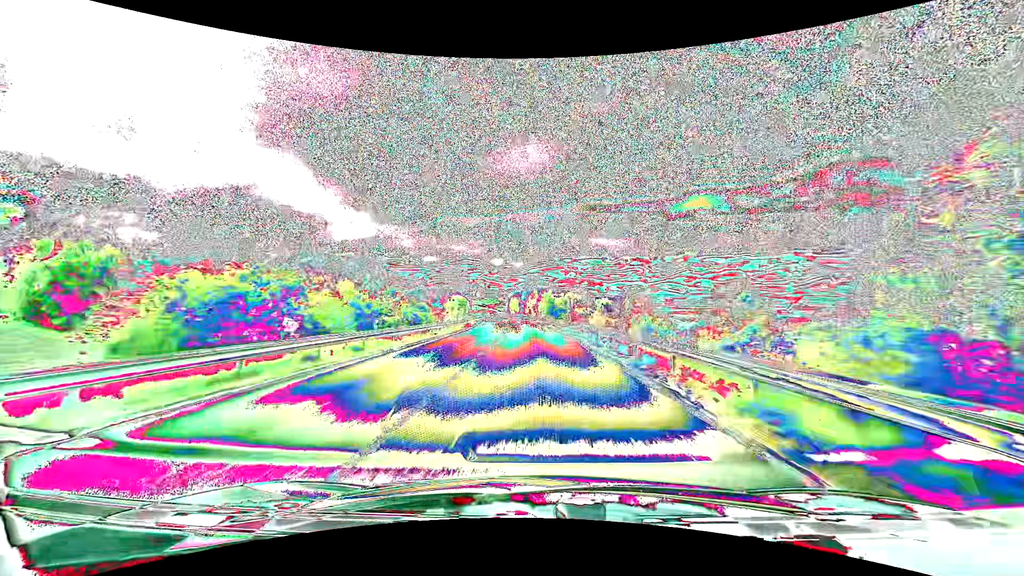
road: primary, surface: asphalt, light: Day
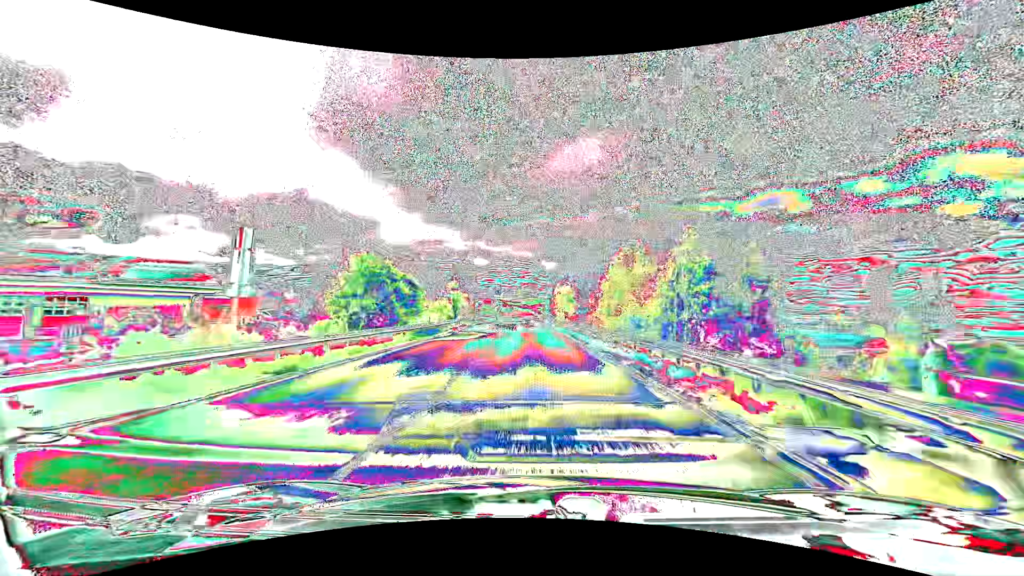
(-3.6, +80.7) m; -6°
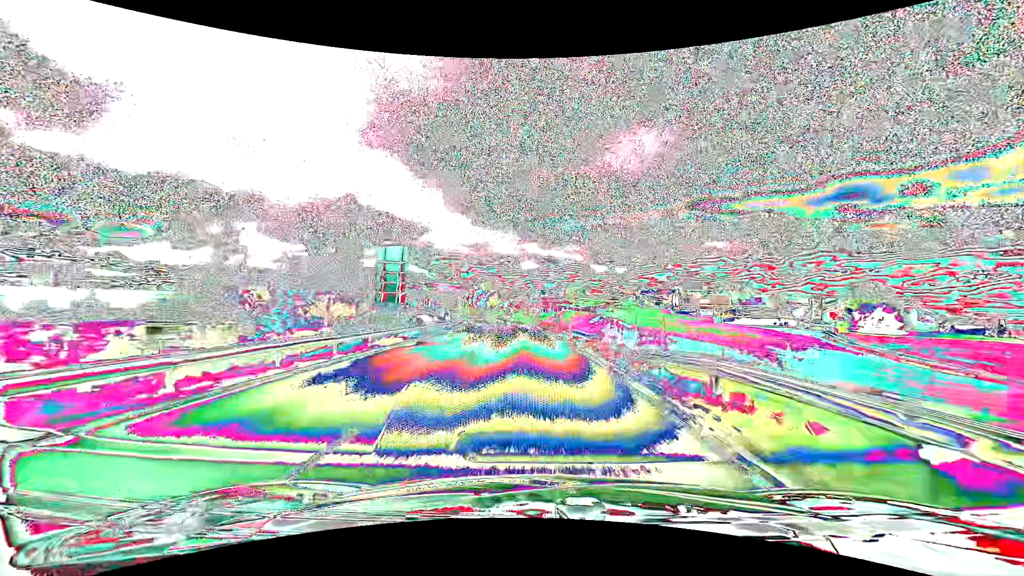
(-4.0, +78.5) m; -5°
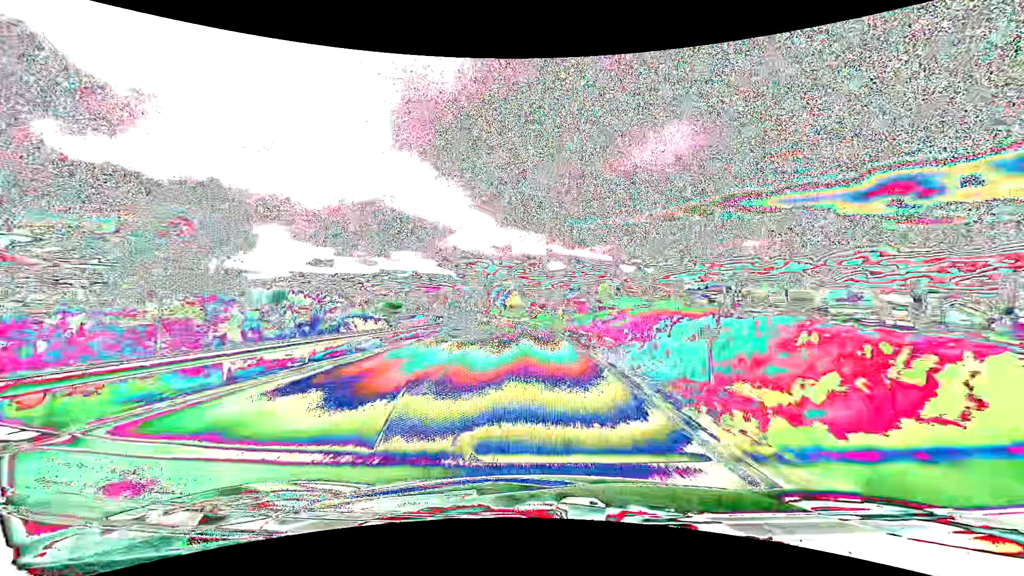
(-0.8, +30.8) m; -3°
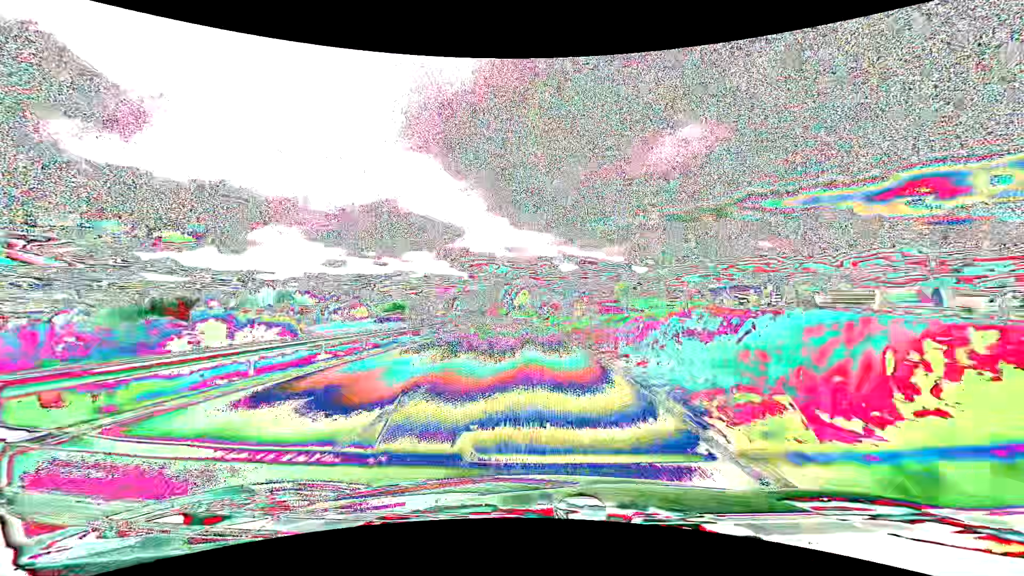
(-0.2, +15.3) m; -1°
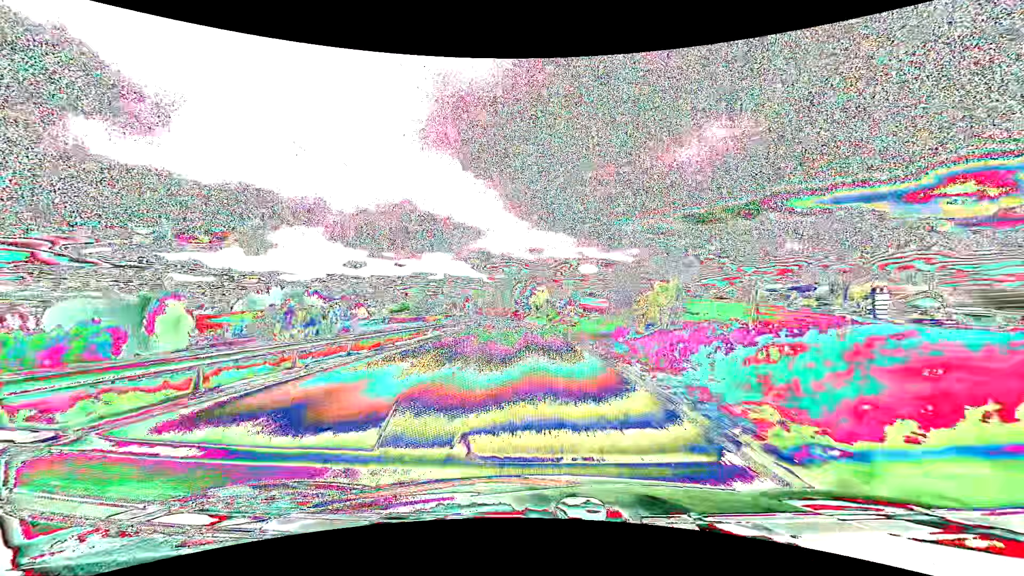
(-0.6, +30.5) m; -2°
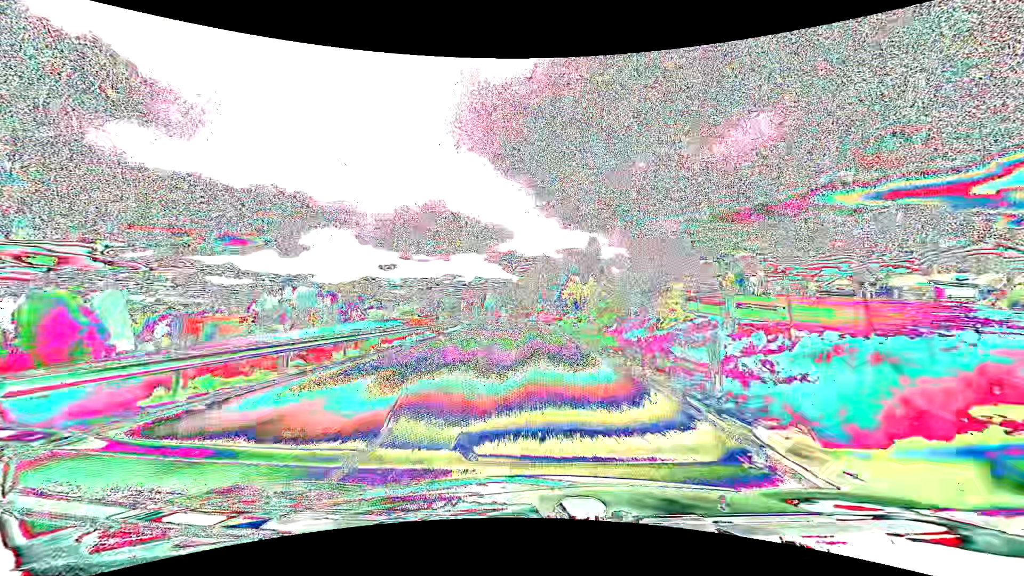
(-1.3, +45.4) m; -3°
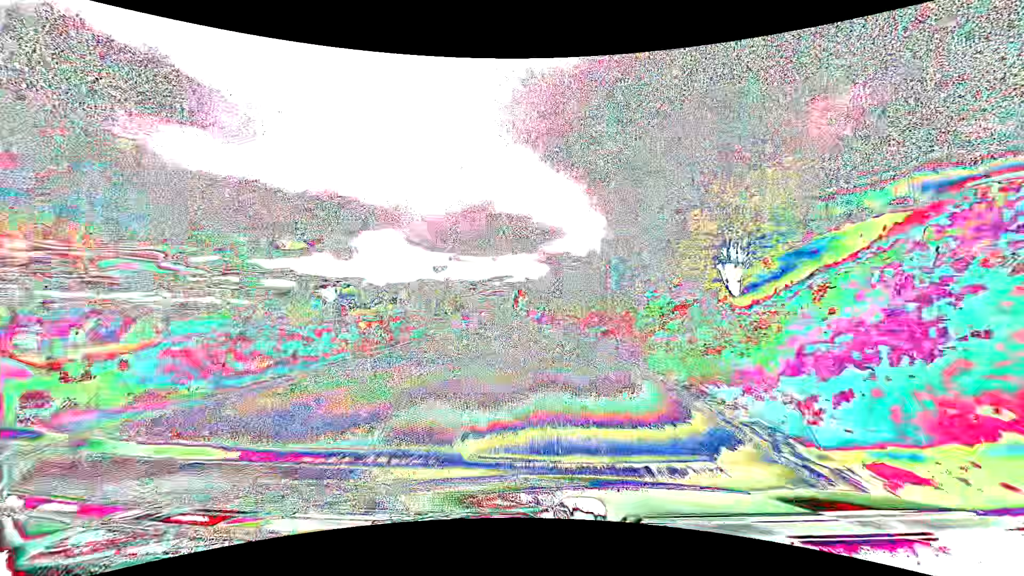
(-3.5, +74.5) m; -6°
(0, +10) (0, +20) (-1, +30) (-1, +40) (-2, +50) (-2, +60) (-3, +70) (-4, +80) (-5, +90) (-6, +100) m
